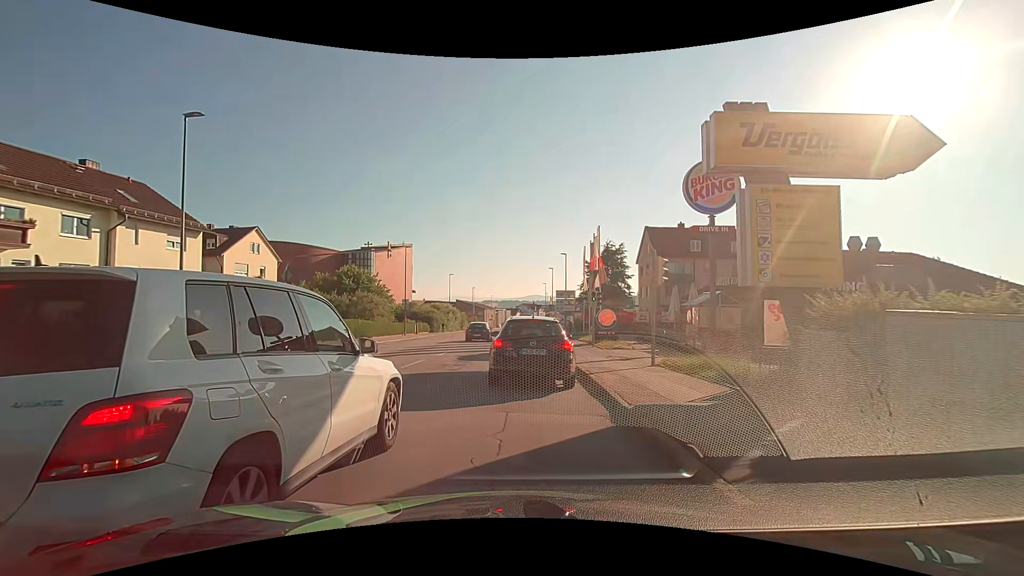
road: tertiary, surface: asphalt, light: Day
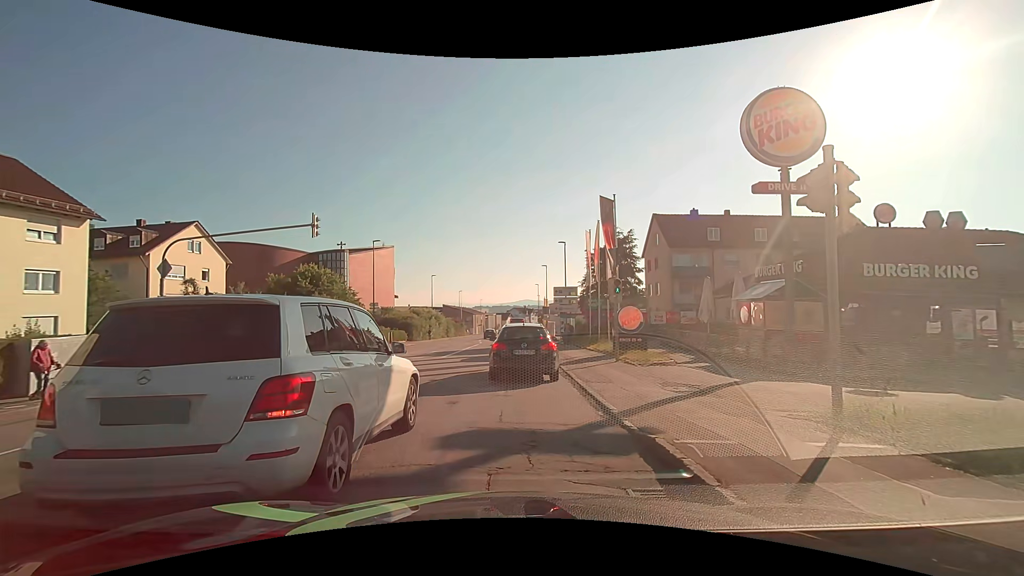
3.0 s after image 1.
(+0.2, +8.8) m; +1°
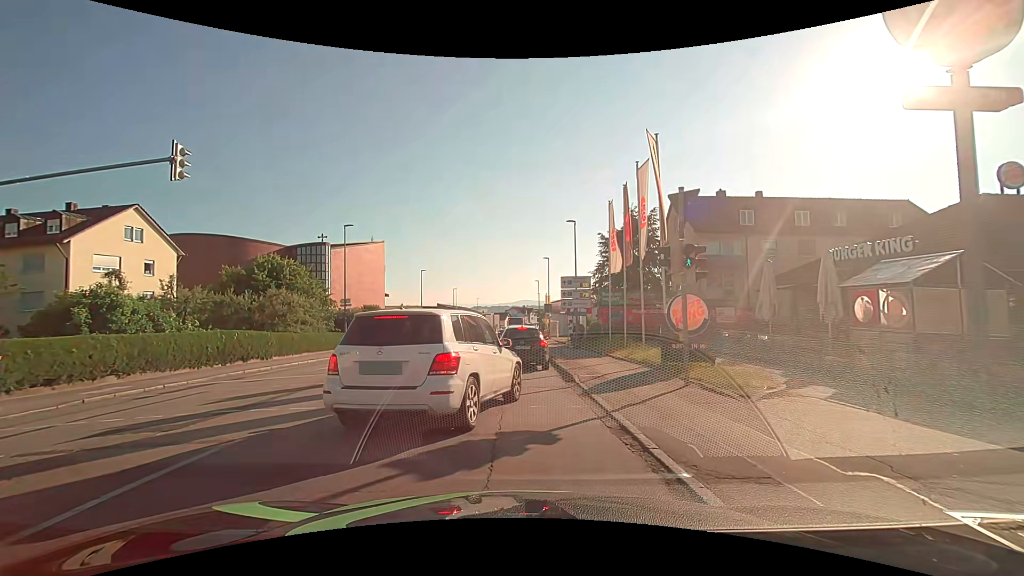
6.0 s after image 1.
(+0.1, +7.8) m; +1°
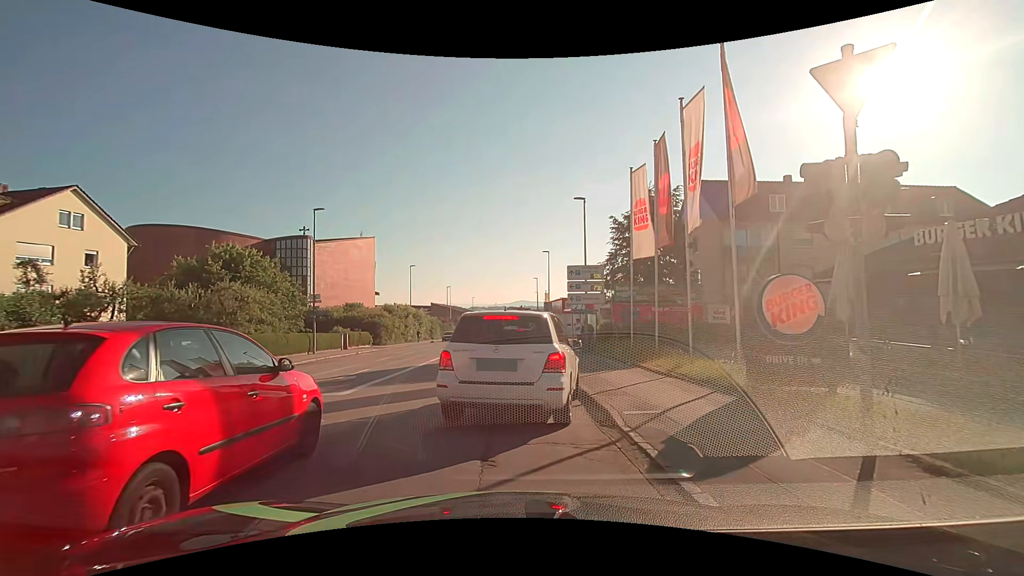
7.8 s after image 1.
(0.0, +5.7) m; -1°
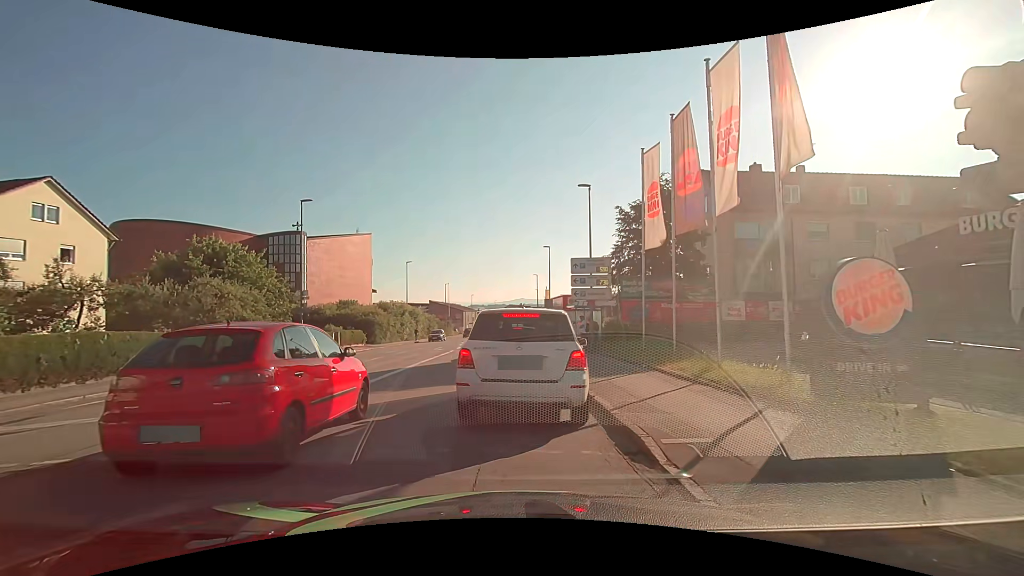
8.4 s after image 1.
(0.0, +2.0) m; 0°
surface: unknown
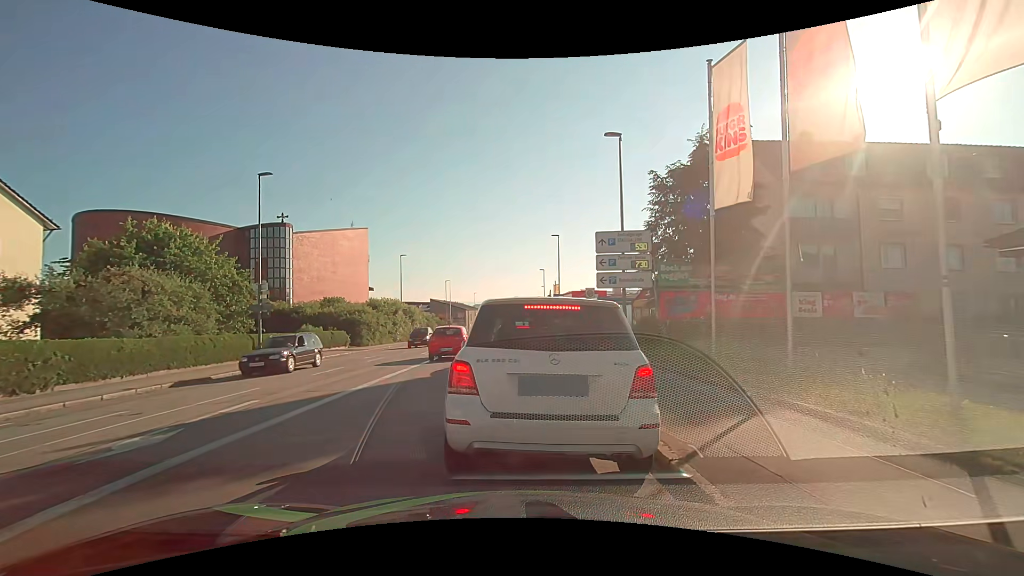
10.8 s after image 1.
(0.0, +6.0) m; +1°
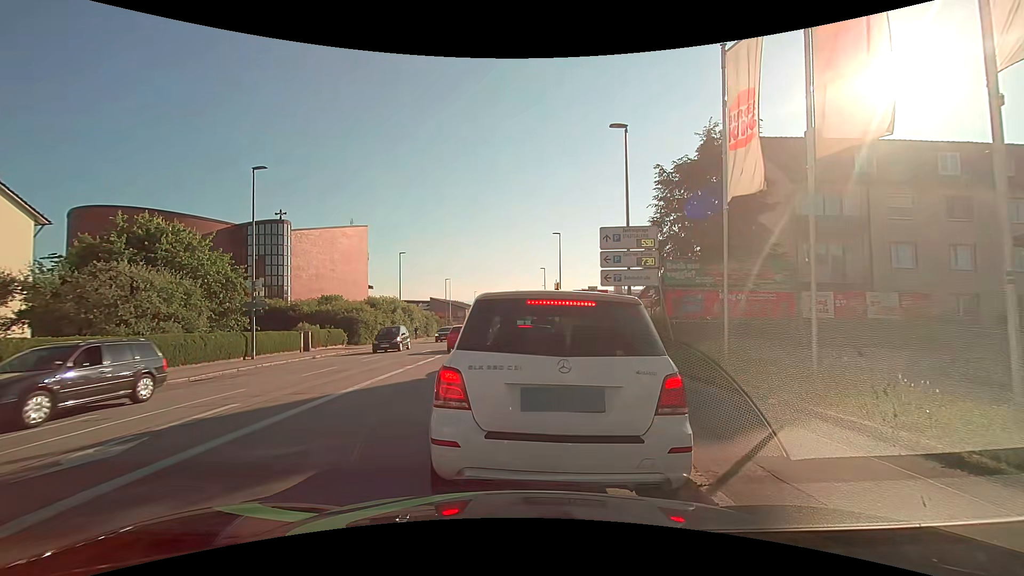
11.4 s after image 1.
(0.0, +0.7) m; 0°
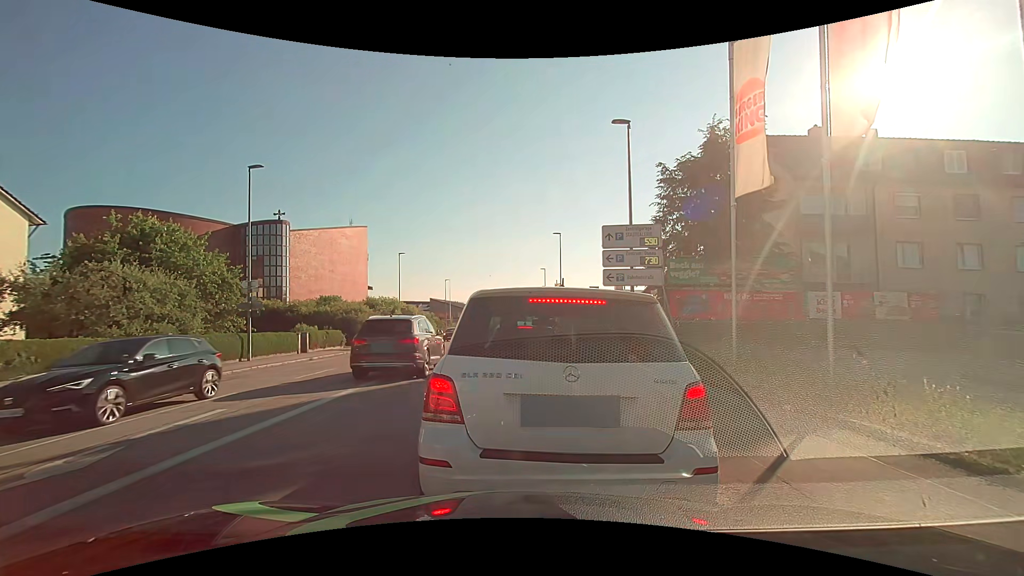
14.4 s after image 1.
(0.0, +0.5) m; 0°
